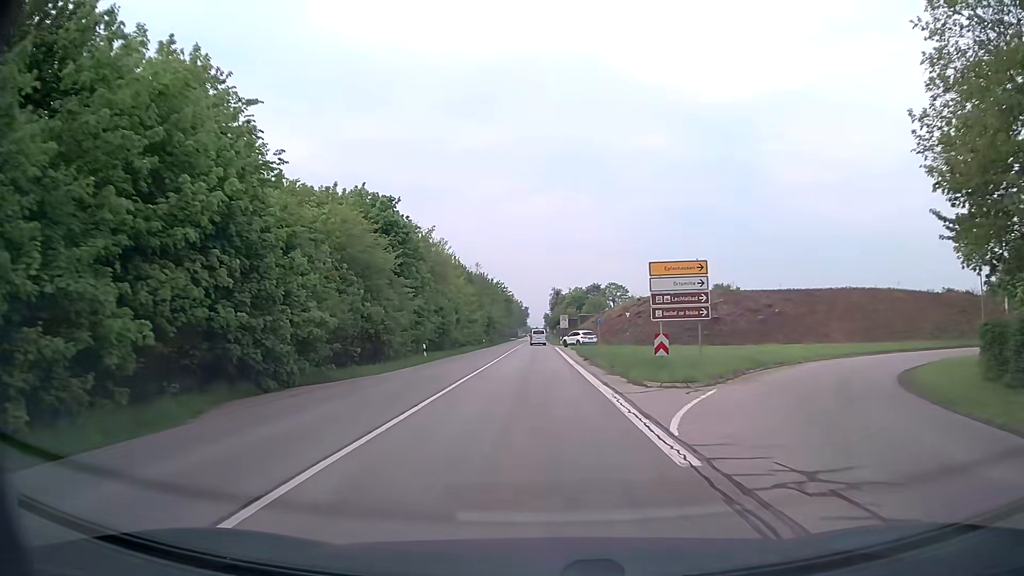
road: secondary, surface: asphalt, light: Day
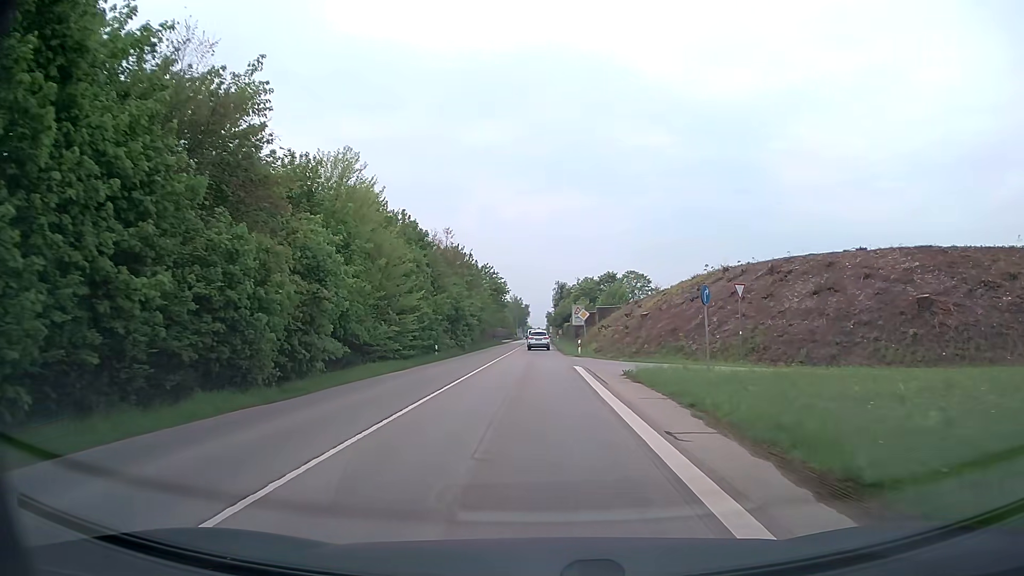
(-0.1, +37.0) m; 0°
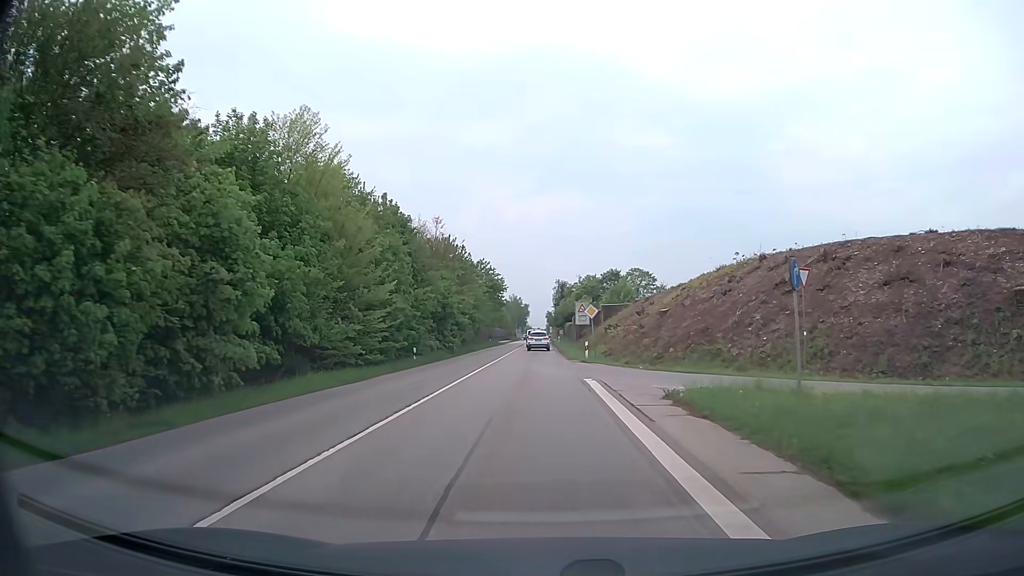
(0.0, +7.3) m; 0°
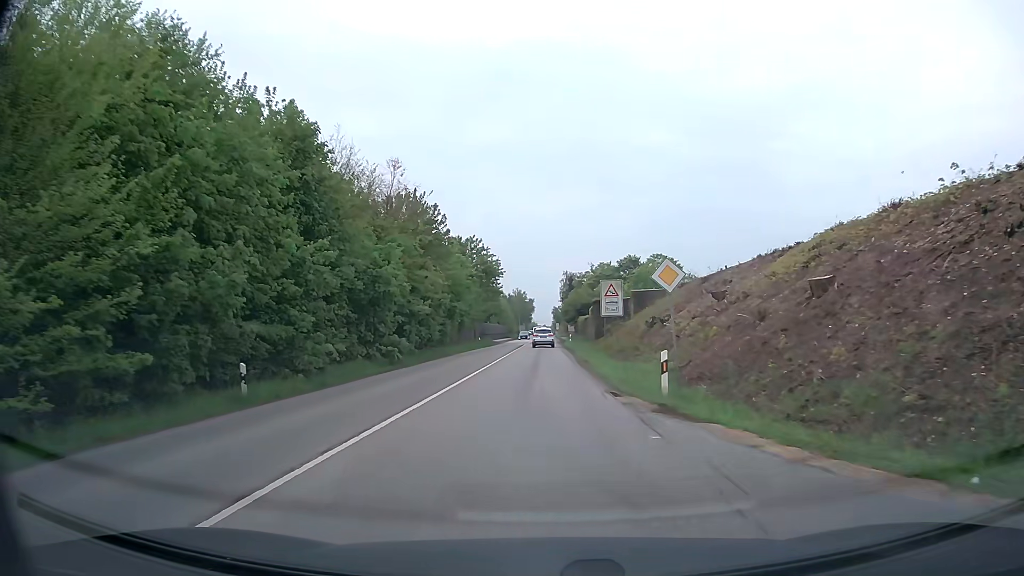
(-0.1, +21.9) m; -1°
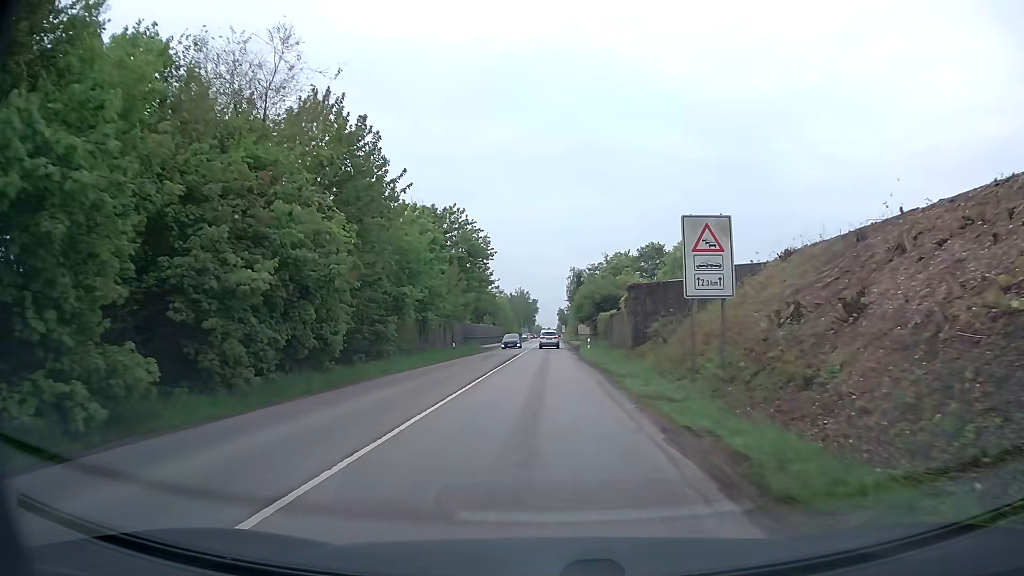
(-0.1, +21.9) m; 0°
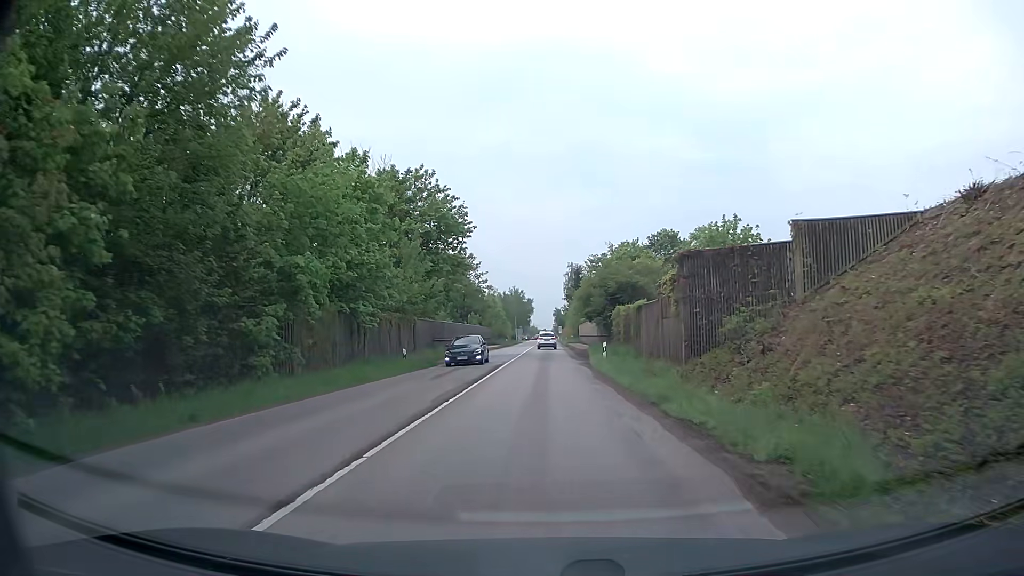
(0.0, +14.8) m; 0°
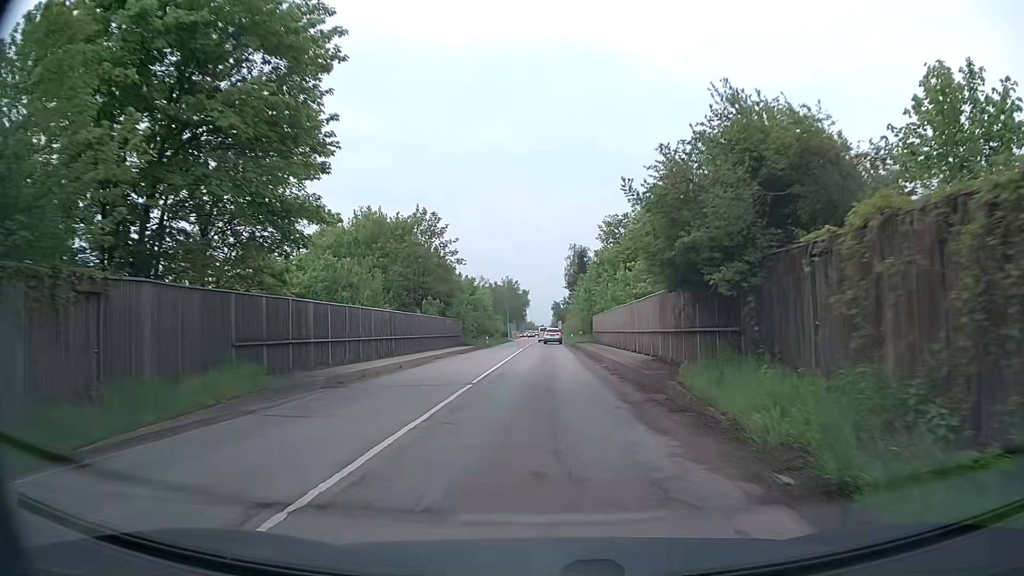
(+0.1, +30.1) m; +1°
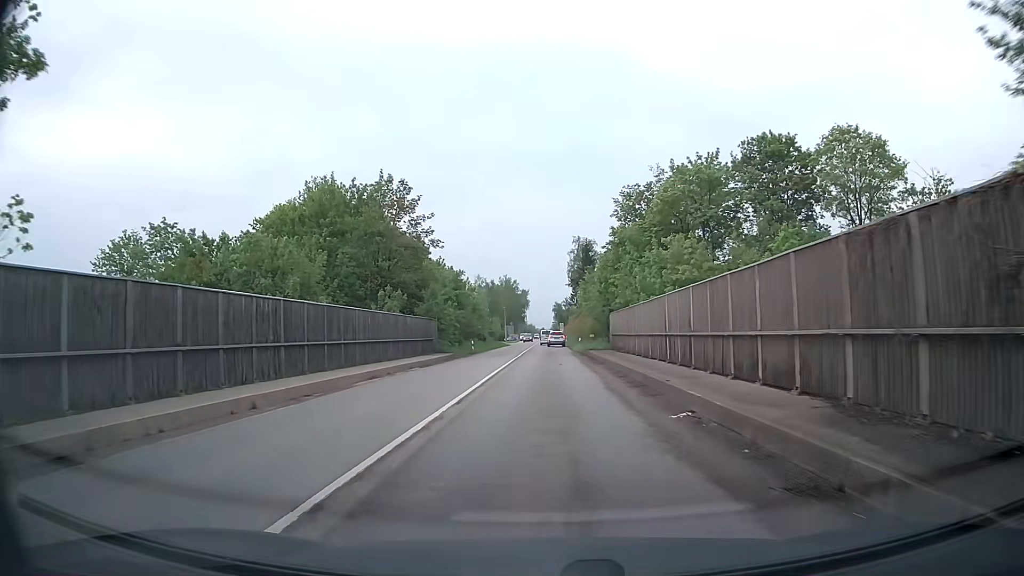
(-0.1, +14.9) m; 0°
(0, +10) (0, +20) (0, +30) (0, +40) (0, +50) (0, +60) (0, +70) (0, +80) (0, +90) (0, +100) m
